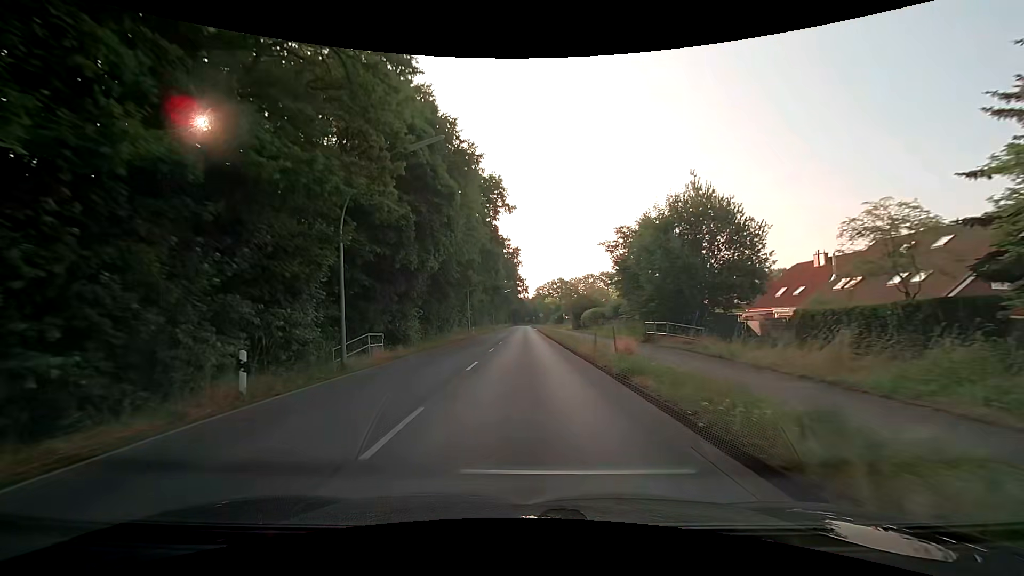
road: secondary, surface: asphalt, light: Day
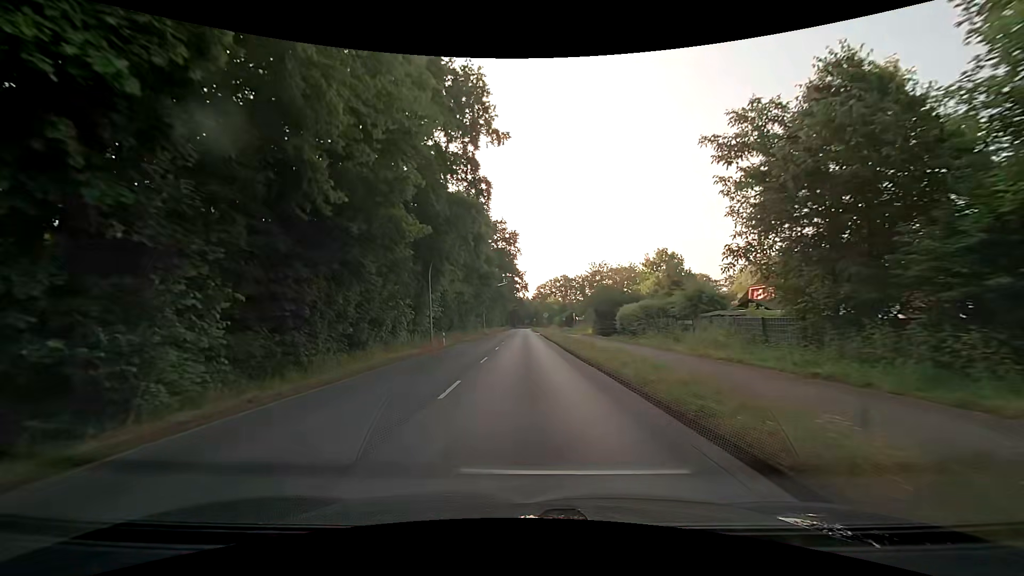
(-0.2, +22.9) m; 0°
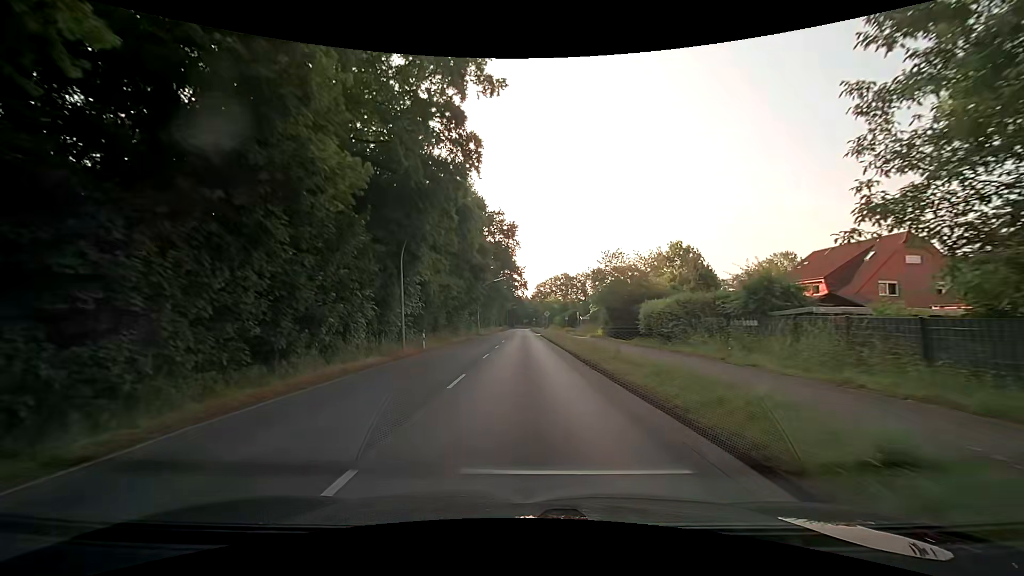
(-0.1, +7.6) m; -1°
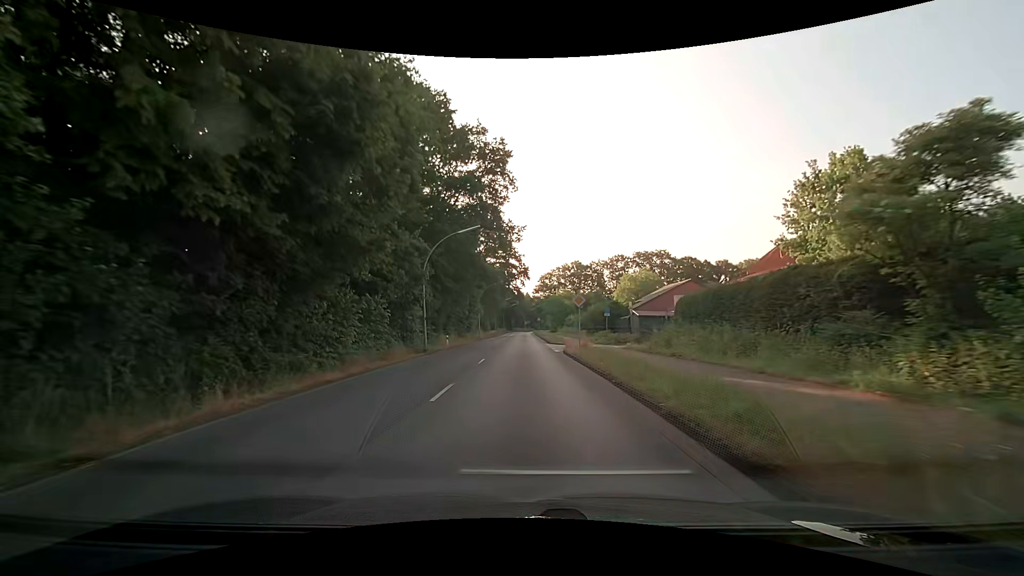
(+0.1, +38.0) m; 0°
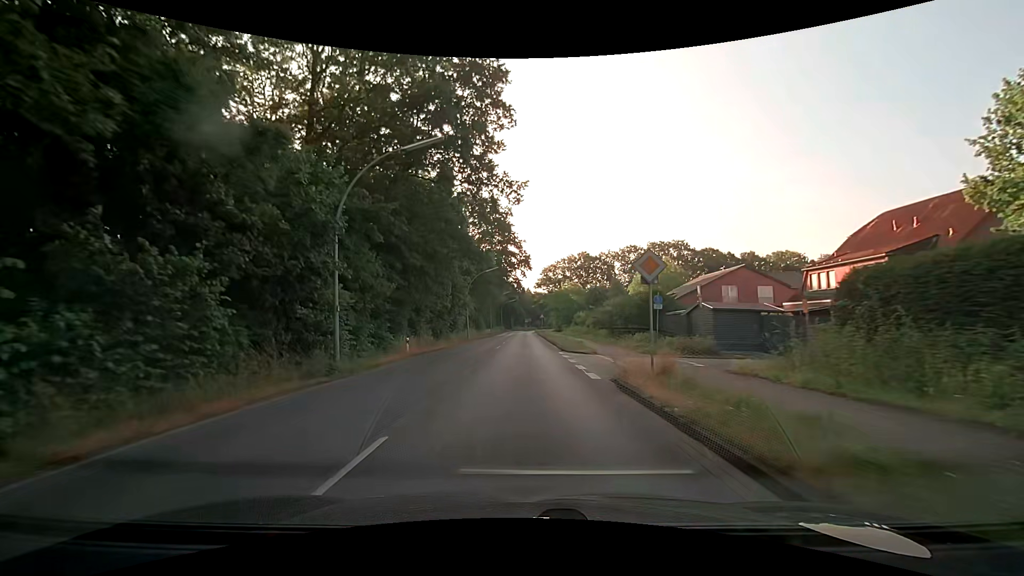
(-0.1, +15.2) m; -1°
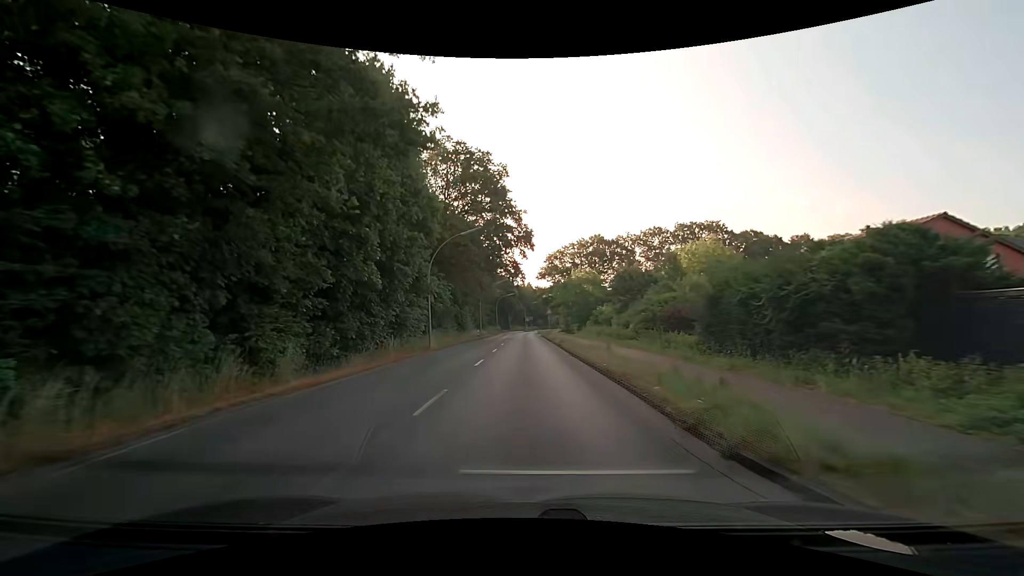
(0.0, +22.8) m; +1°
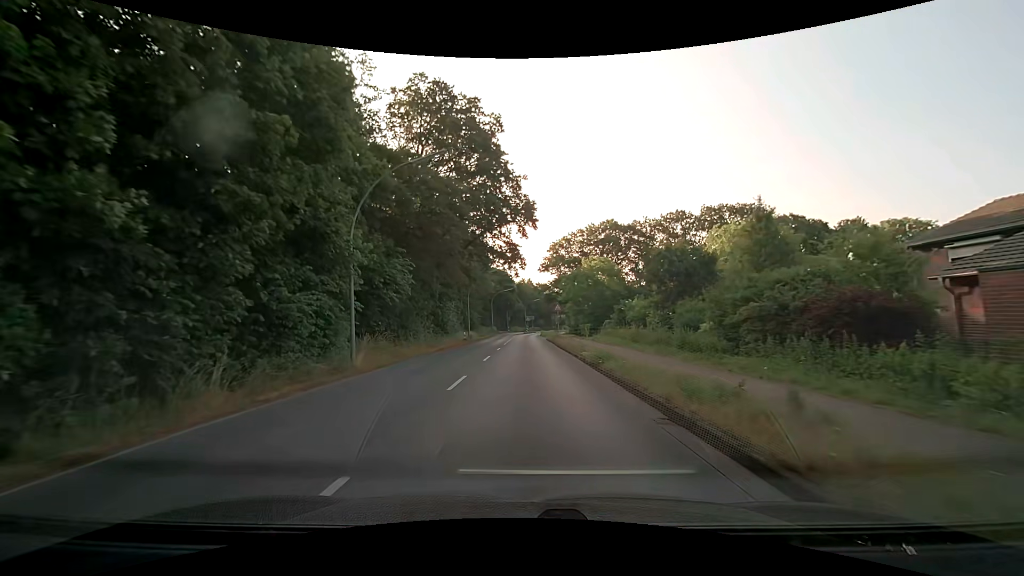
(-0.1, +15.2) m; 0°
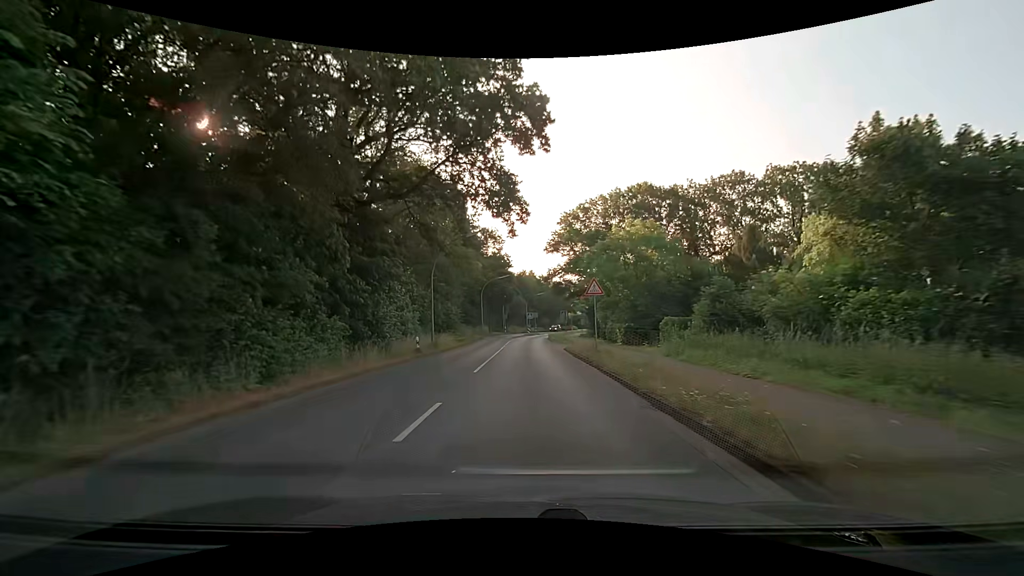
(-0.1, +22.9) m; 0°
(0, +10) (0, +20) (0, +30) (0, +40) (0, +50) (+1, +60) (+2, +70) (+4, +80) (+5, +90) (+6, +100) m
